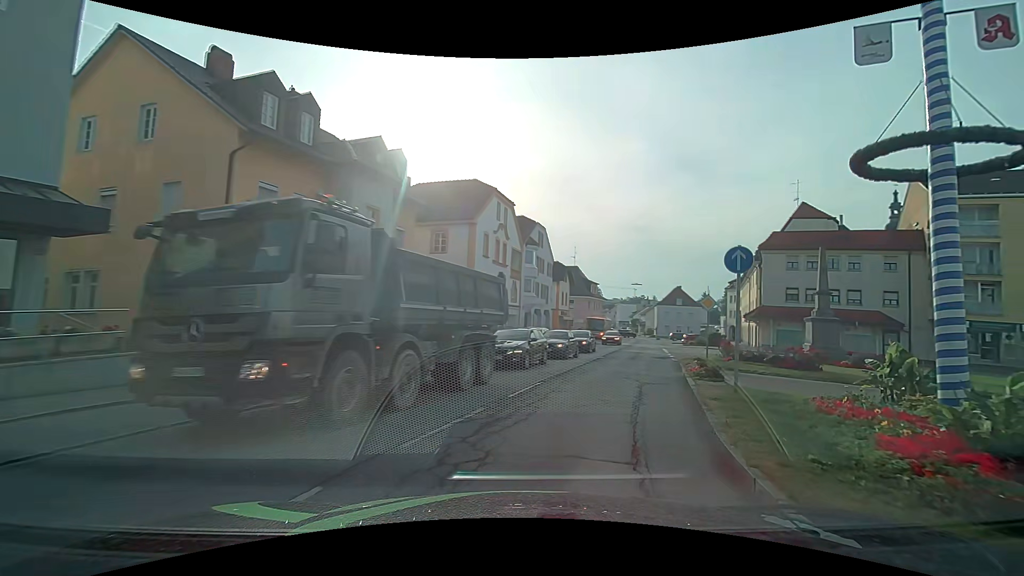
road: secondary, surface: asphalt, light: Day
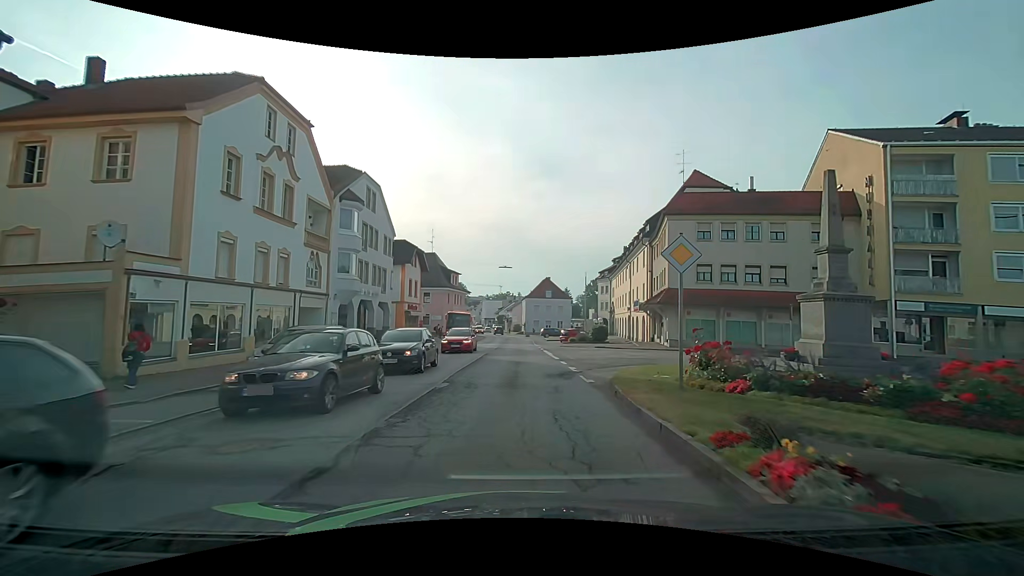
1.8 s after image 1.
(+2.9, +15.2) m; +16°
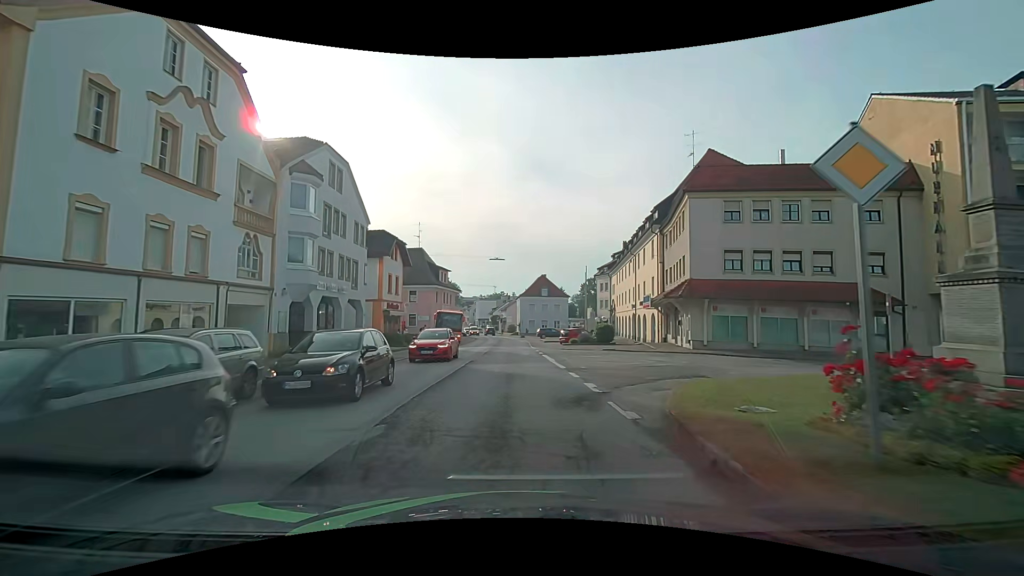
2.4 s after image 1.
(0.0, +5.7) m; +1°
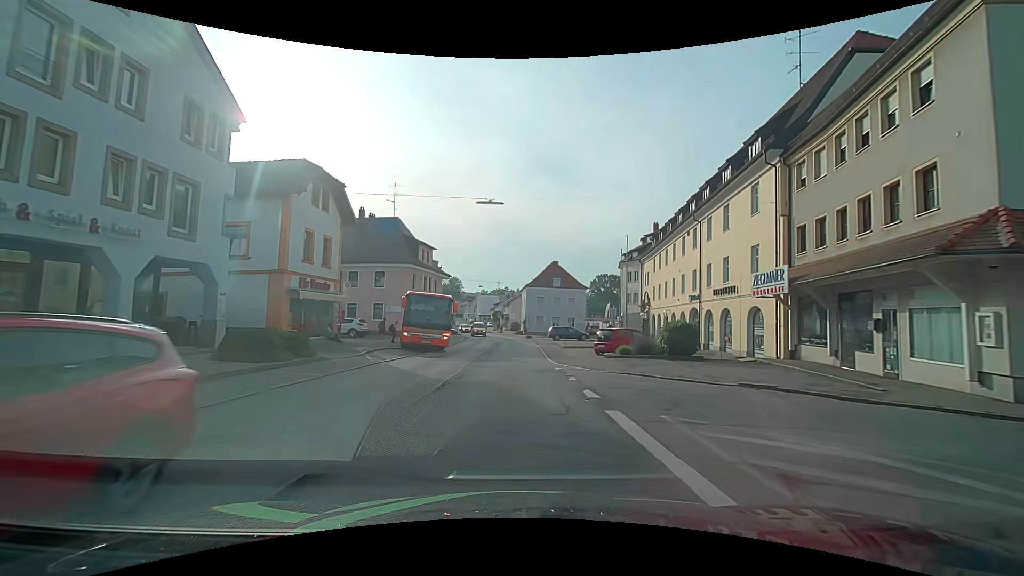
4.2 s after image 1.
(-0.4, +18.3) m; -1°
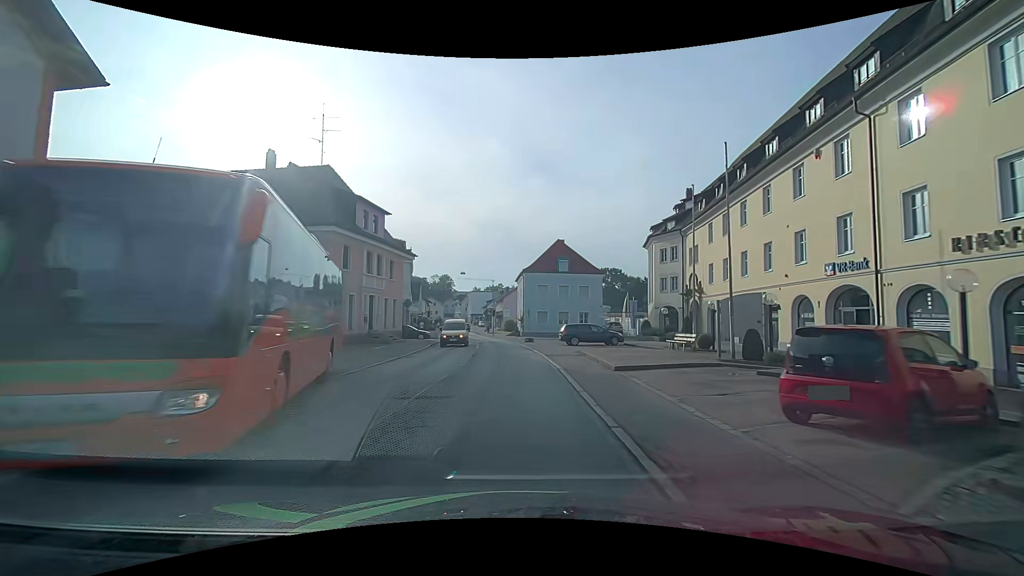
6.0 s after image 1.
(+0.1, +18.7) m; +1°
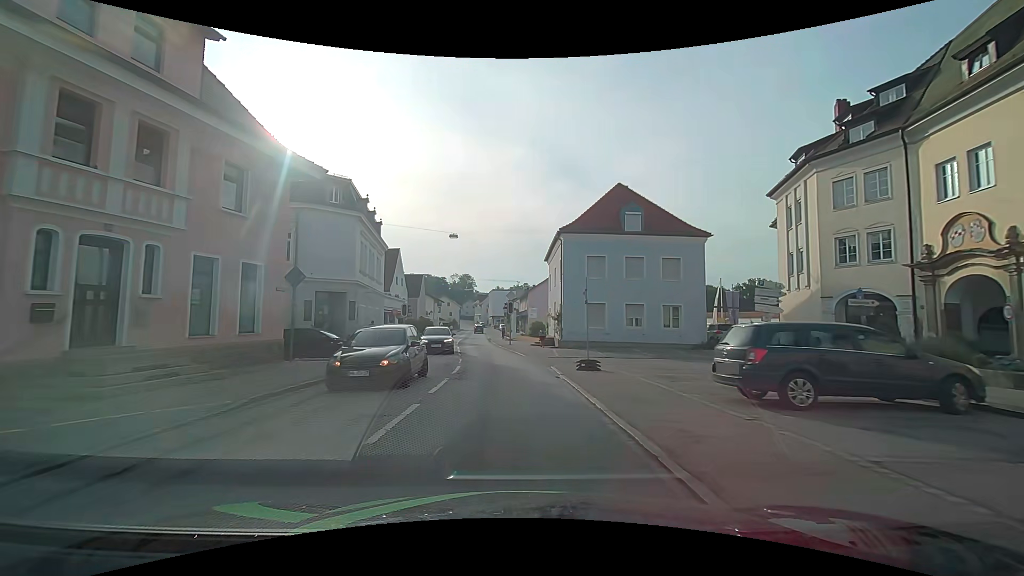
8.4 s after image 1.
(-0.4, +25.0) m; -2°
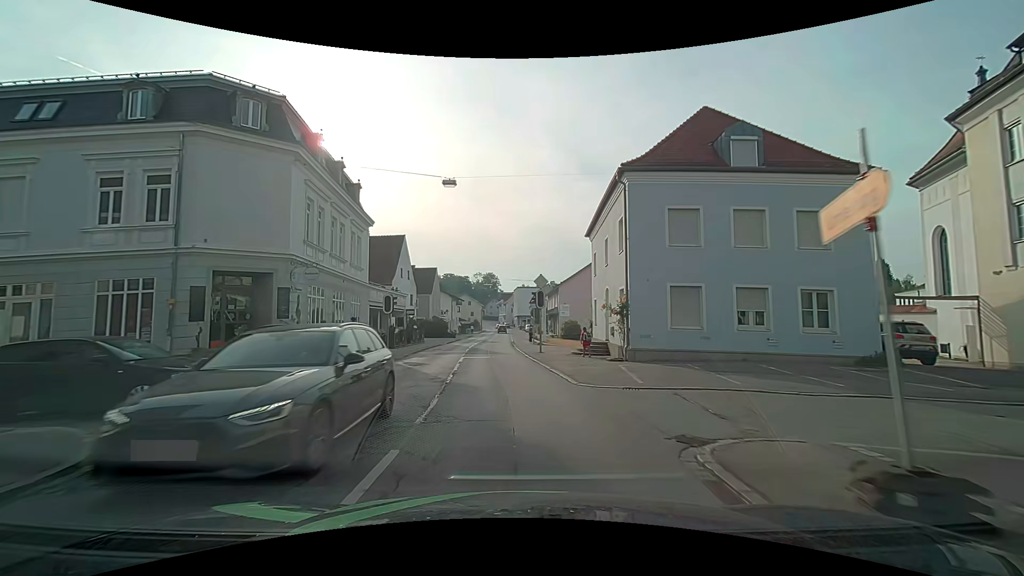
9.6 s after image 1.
(-0.4, +12.3) m; -3°
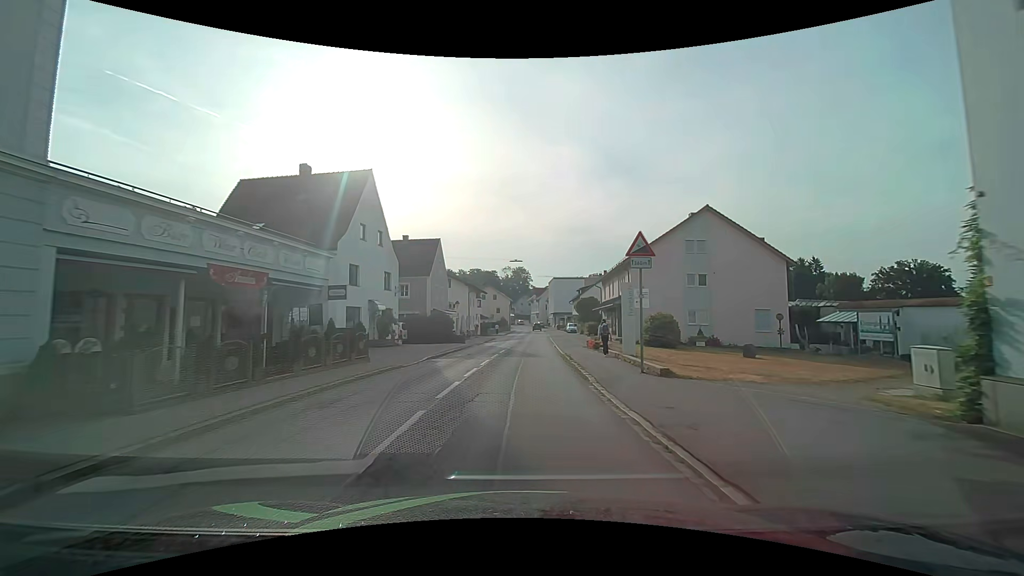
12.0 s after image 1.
(-1.3, +25.9) m; -4°
(0, +10) (0, +20) (+1, +30) (+1, +40) (+2, +50) (+2, +60) (+3, +70) (+3, +80) (+4, +90) (+4, +100) m
